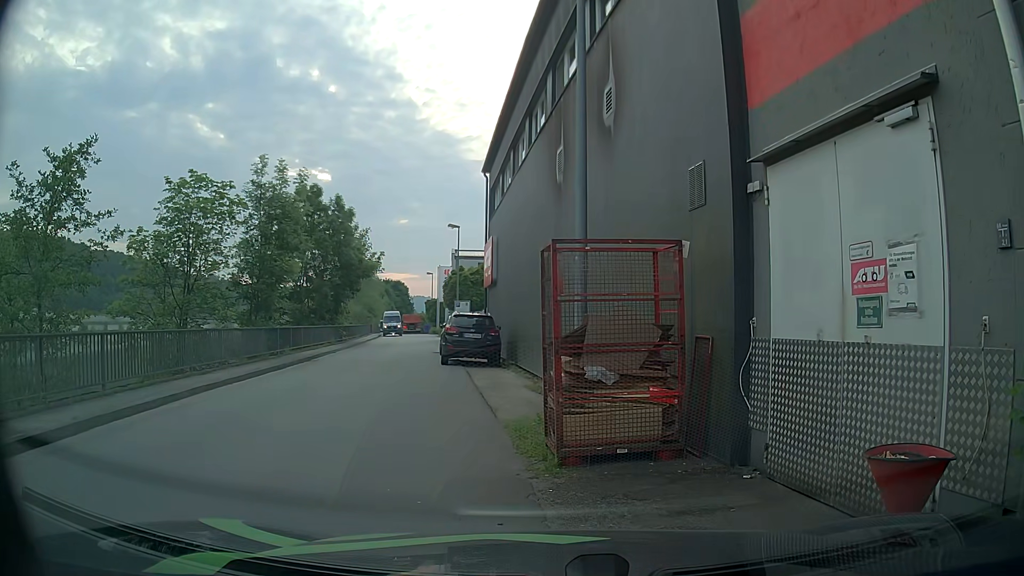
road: unclassified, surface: asphalt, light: Day
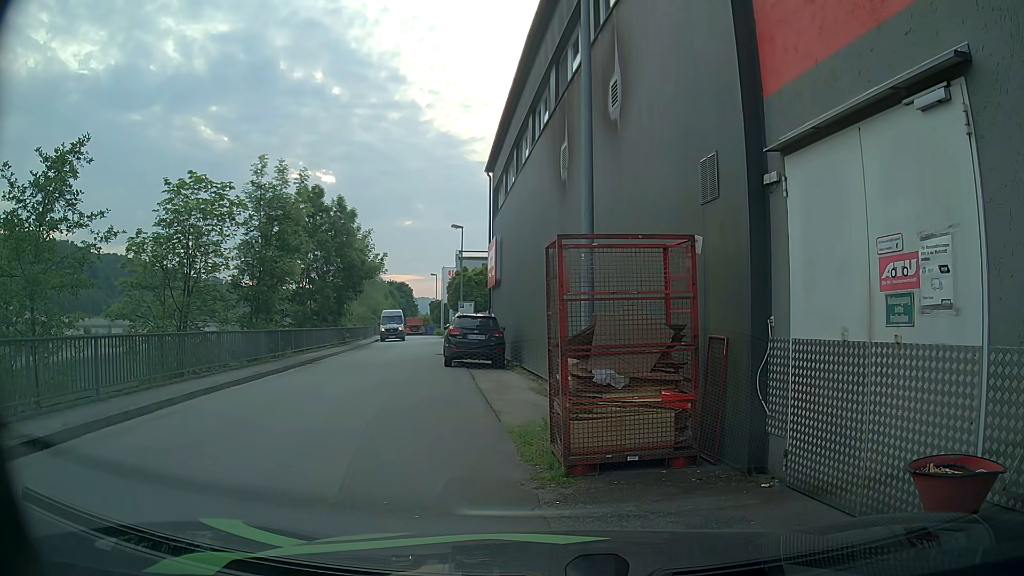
(0.0, +0.4) m; 0°
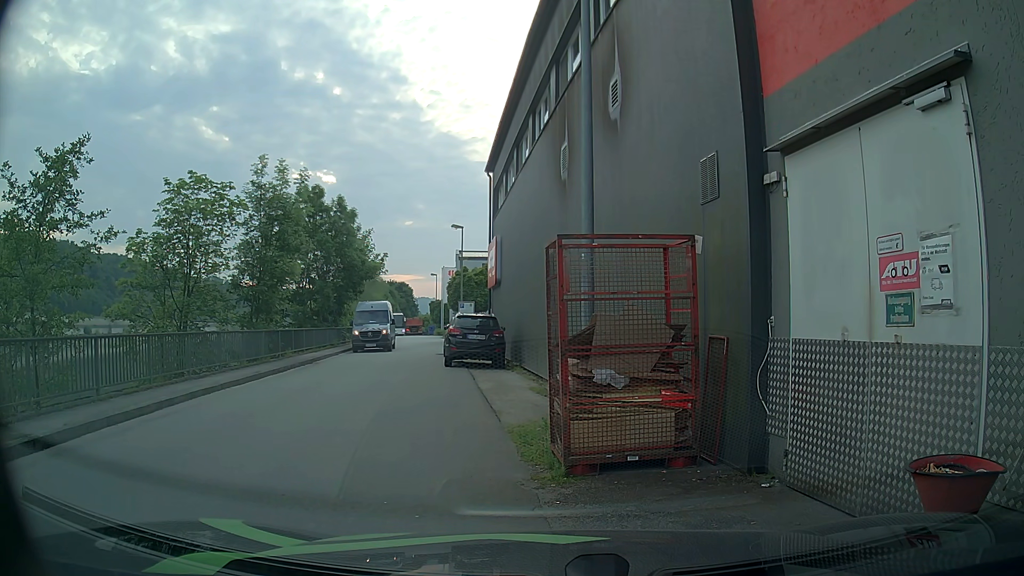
(0.0, 0.0) m; 0°
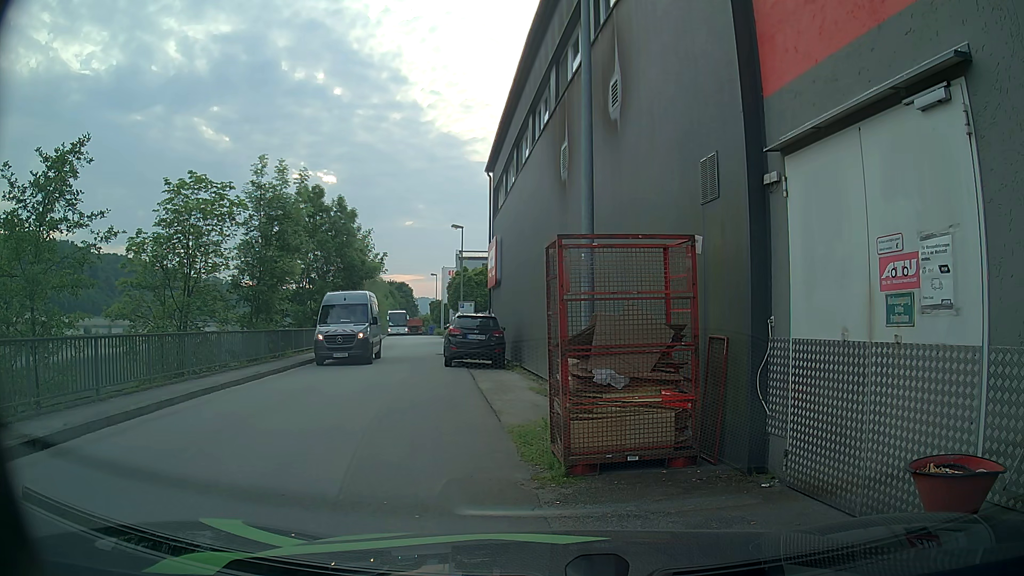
(0.0, 0.0) m; 0°
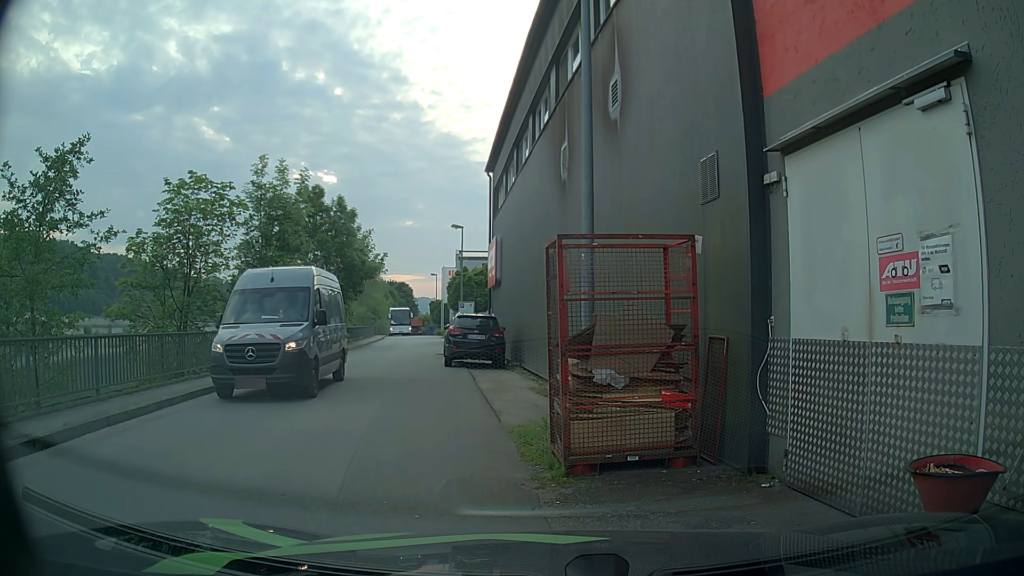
(0.0, 0.0) m; 0°
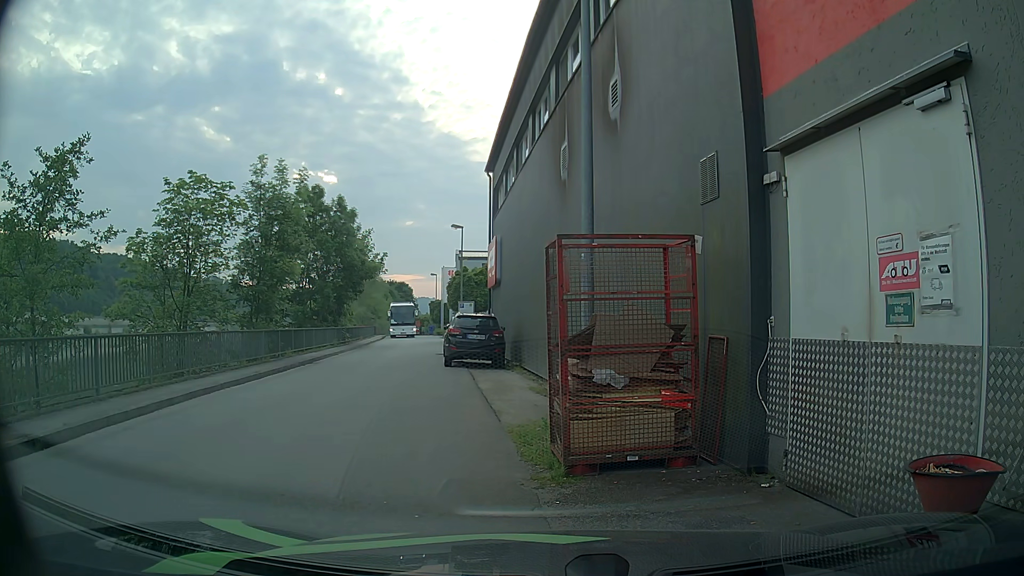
(0.0, 0.0) m; 0°
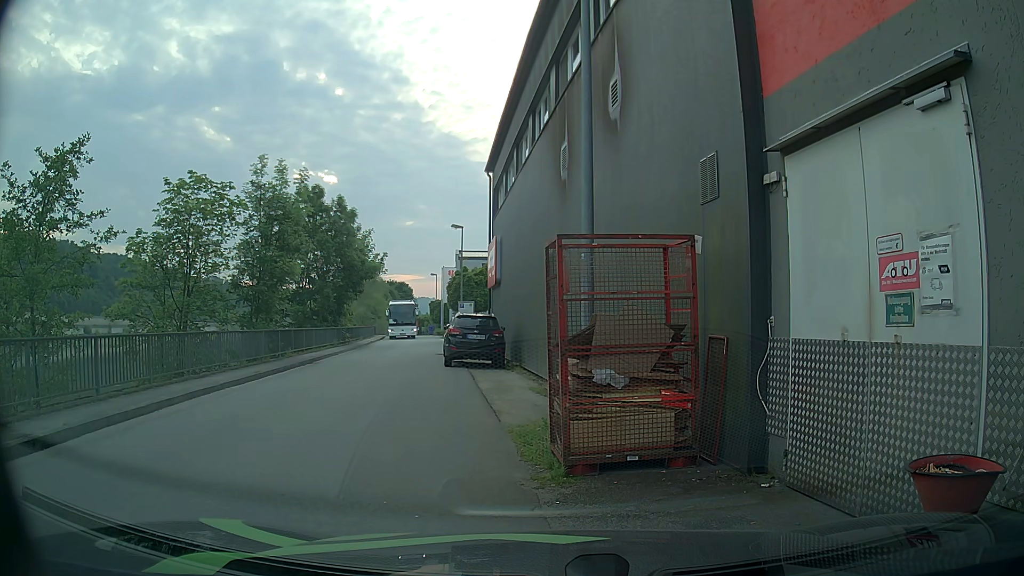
(0.0, 0.0) m; 0°
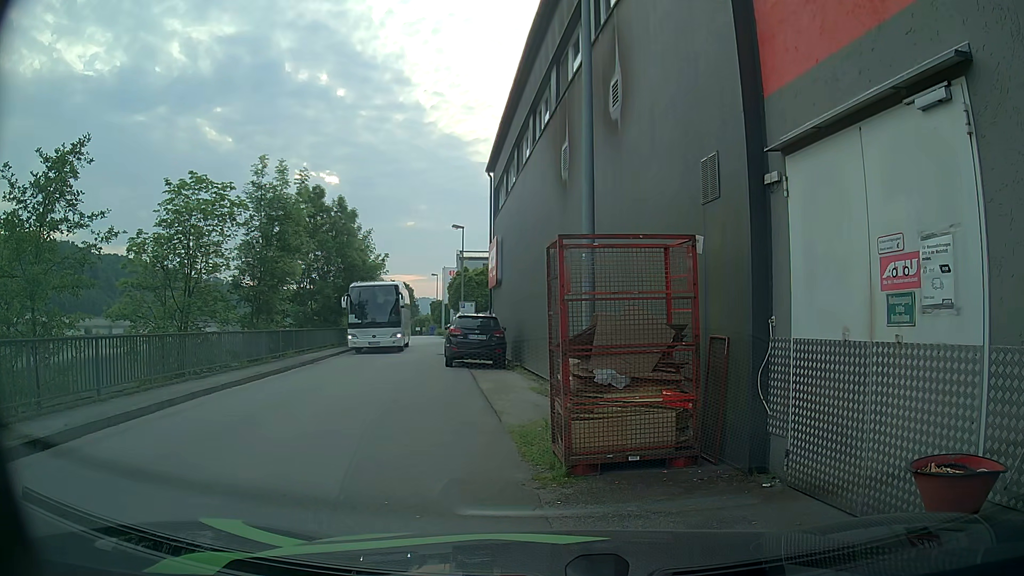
(0.0, 0.0) m; 0°
